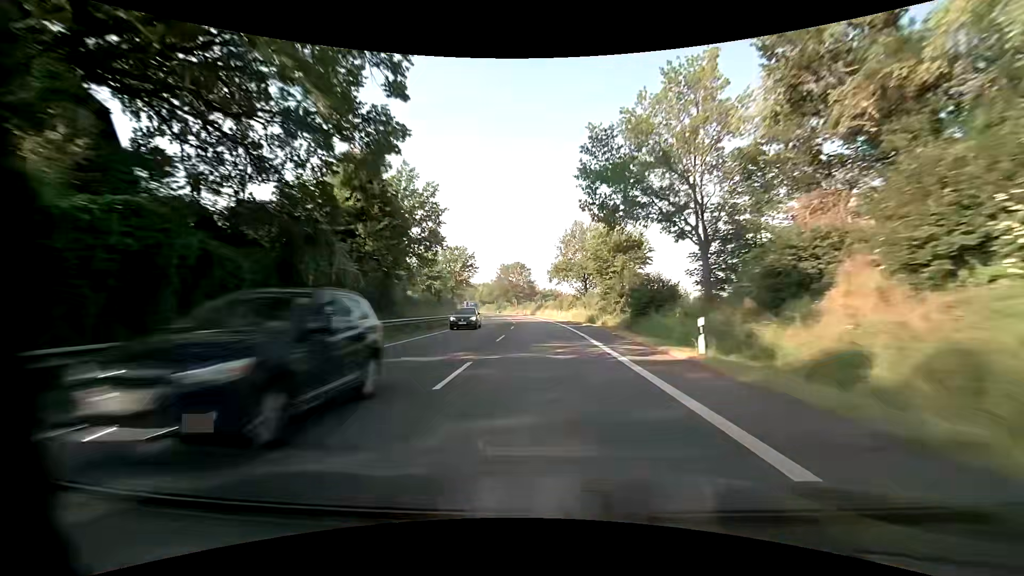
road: primary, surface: asphalt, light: Day
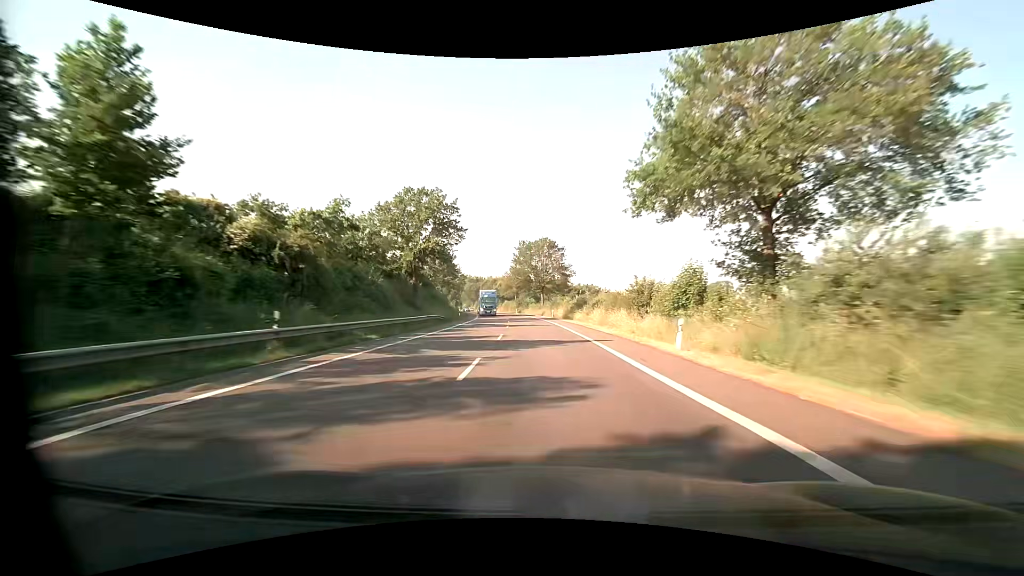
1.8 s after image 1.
(-1.4, +47.5) m; -4°
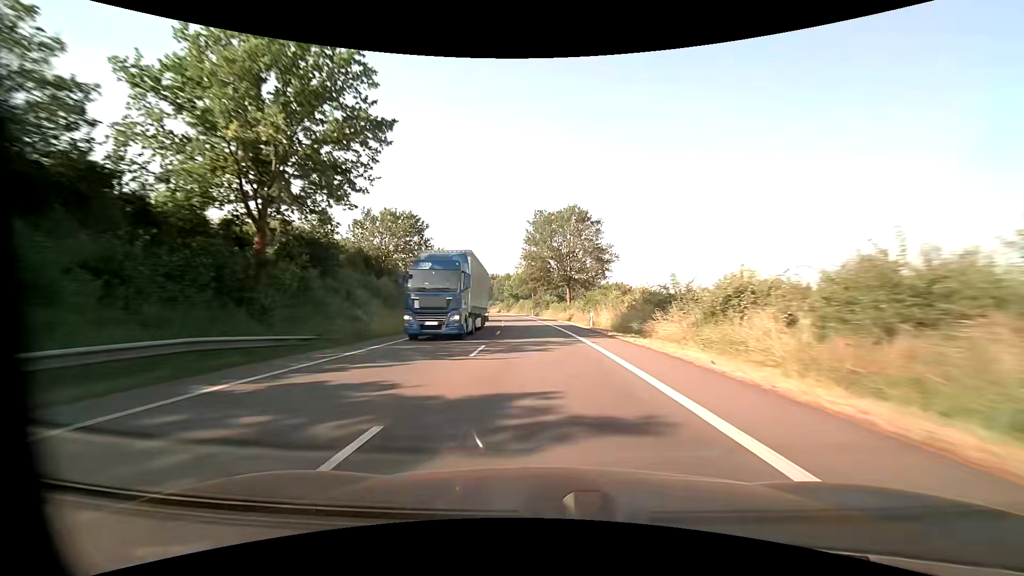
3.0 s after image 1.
(-0.5, +32.0) m; -2°
(0, +10) (0, +20) (-1, +30) (-2, +40) (-2, +50) (-3, +60) (-5, +70) (-6, +80) (-7, +90) (-9, +99) m
